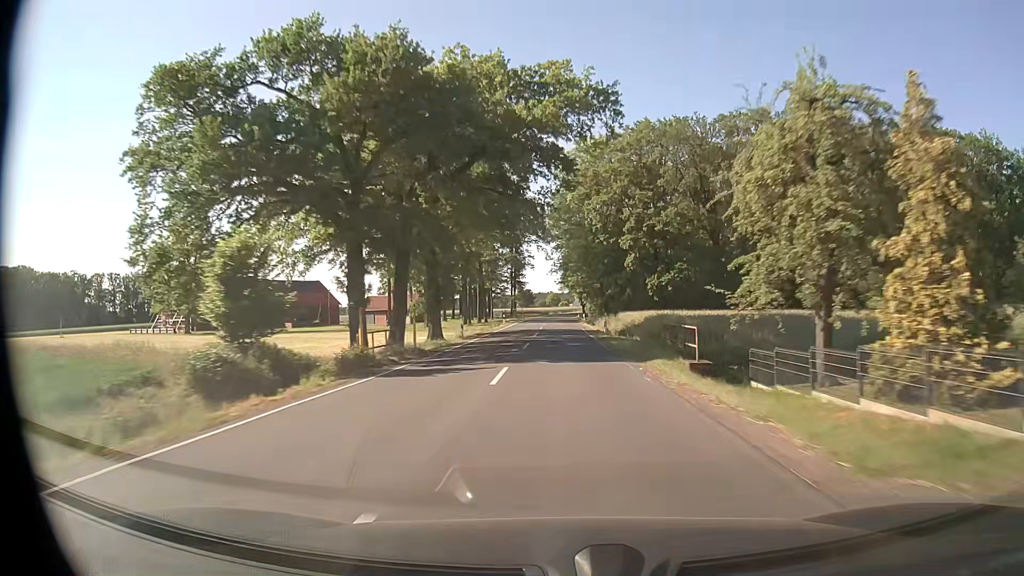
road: secondary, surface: asphalt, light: Day
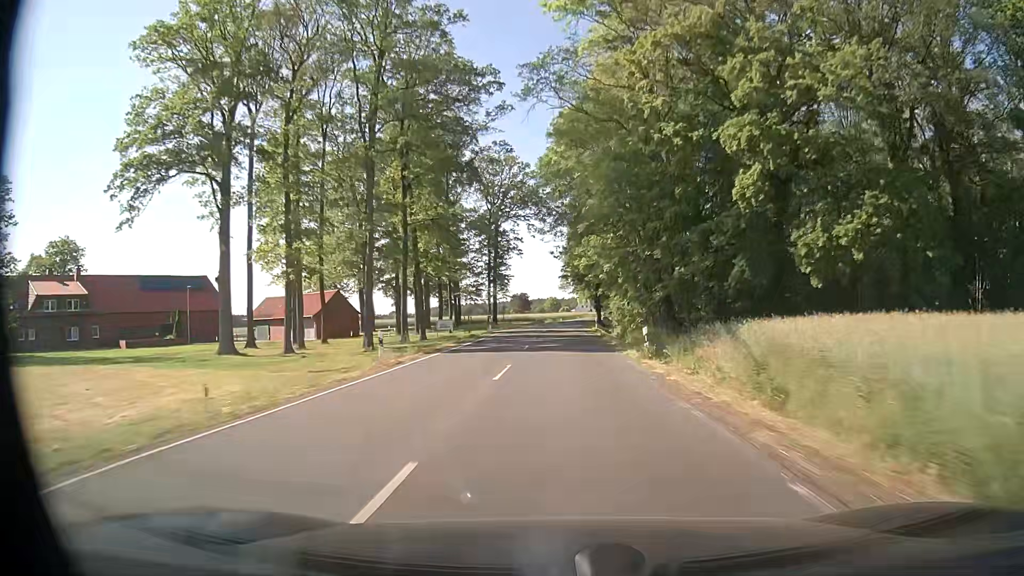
(-0.1, +47.2) m; 0°
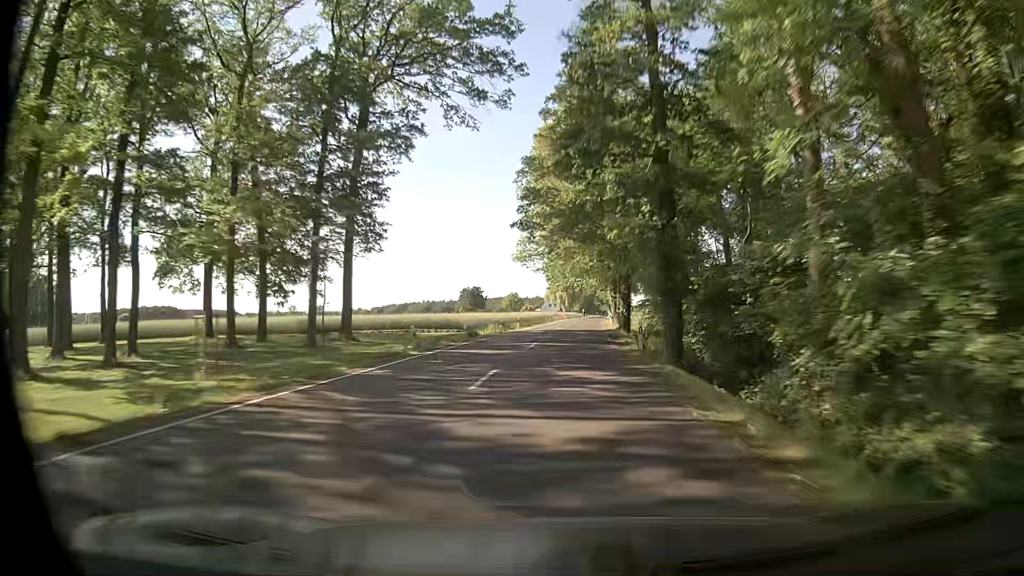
(+1.0, +62.9) m; +3°
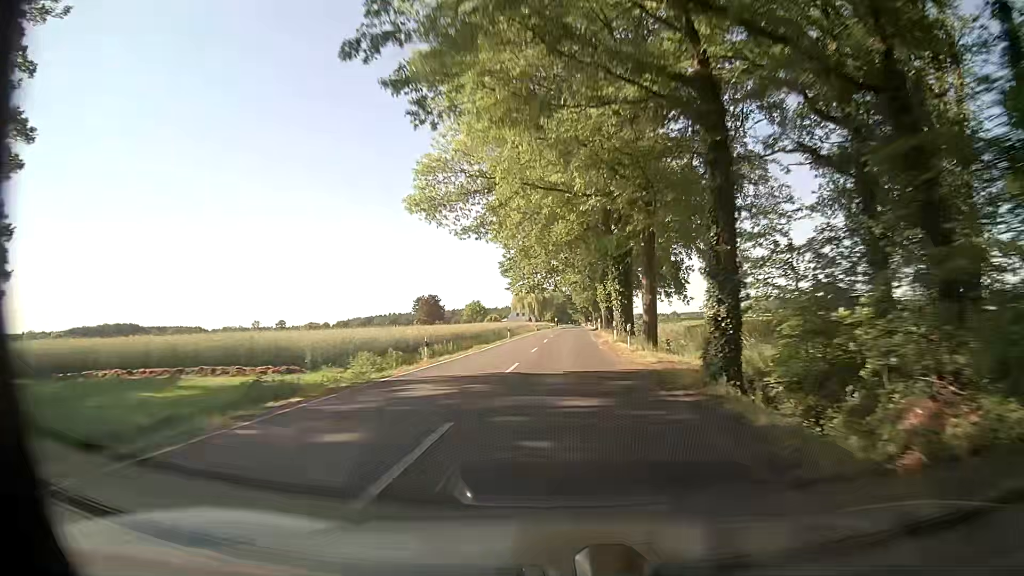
(+0.8, +31.5) m; +2°
(0, +10) (0, +20) (+1, +30) (+1, +40) (+1, +50) (+2, +60) (+2, +70) (+3, +80) (+3, +90) (+4, +100) m
